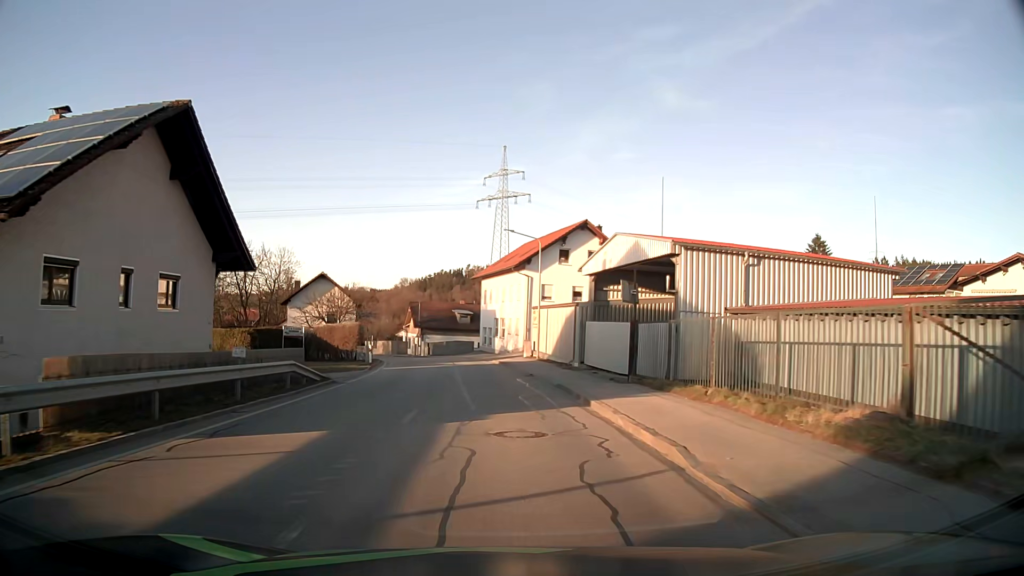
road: secondary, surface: asphalt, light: Day
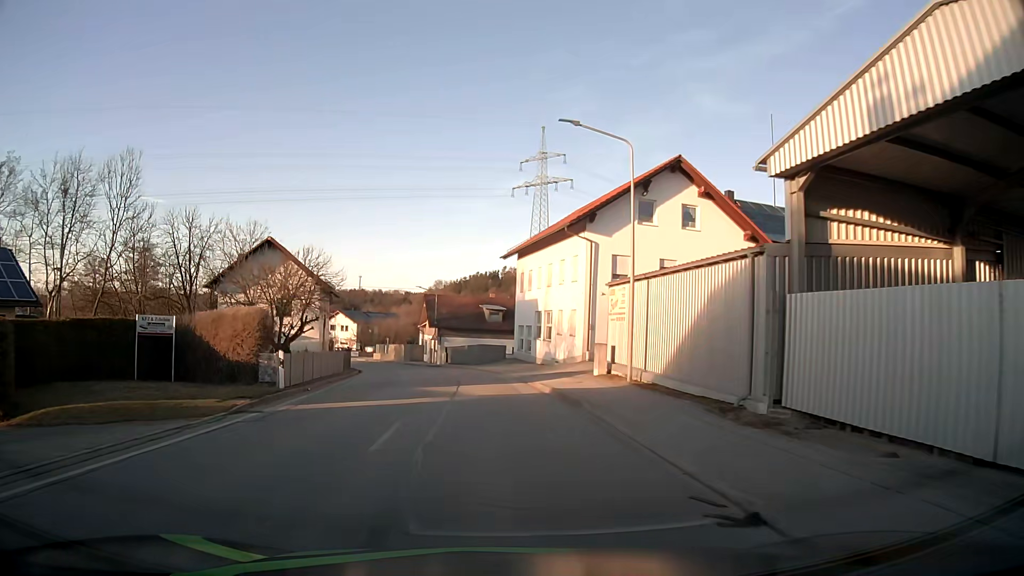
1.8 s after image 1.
(-0.4, +20.7) m; -3°
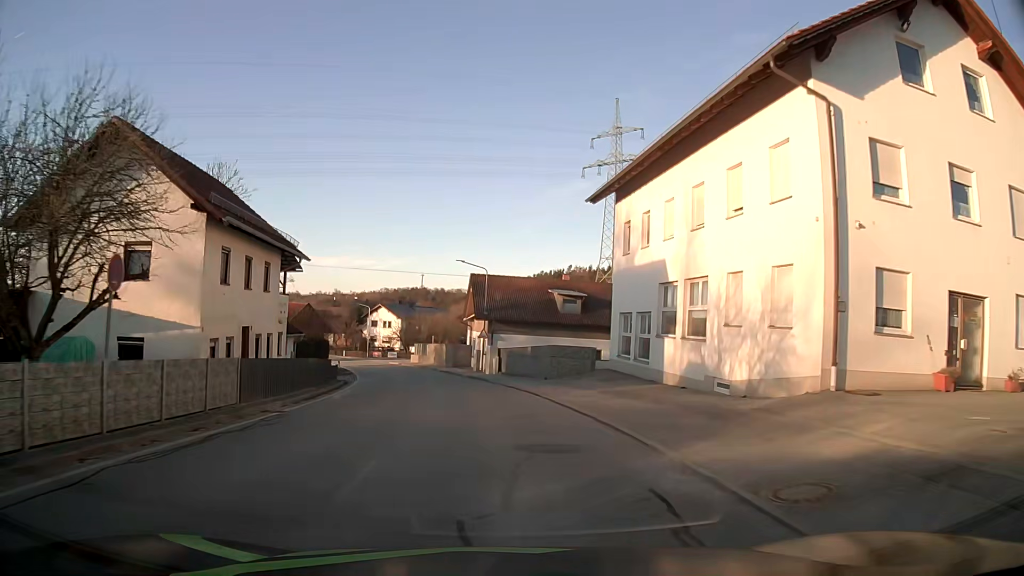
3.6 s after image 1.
(-0.9, +21.0) m; -5°
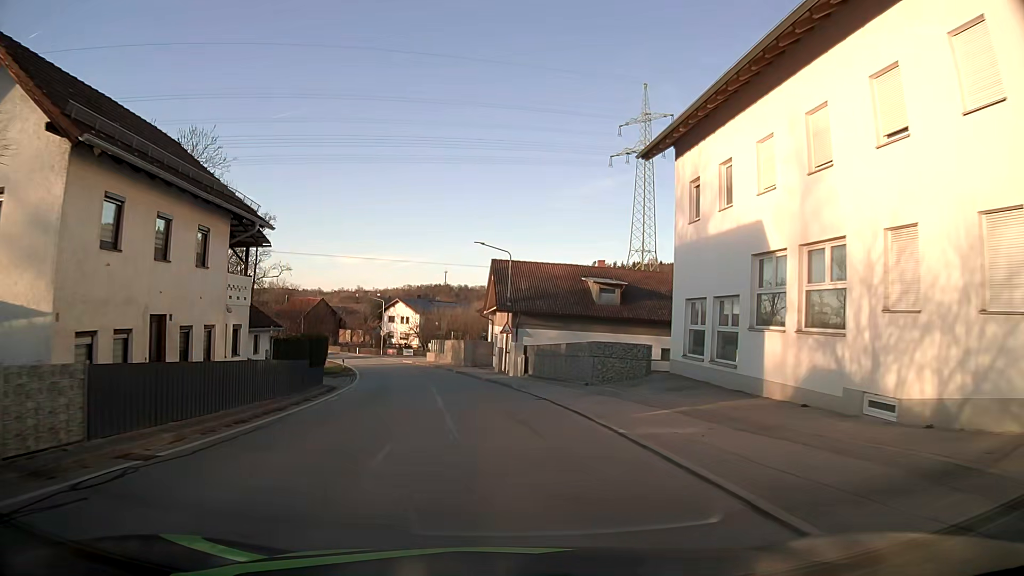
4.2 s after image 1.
(-0.1, +7.0) m; -1°
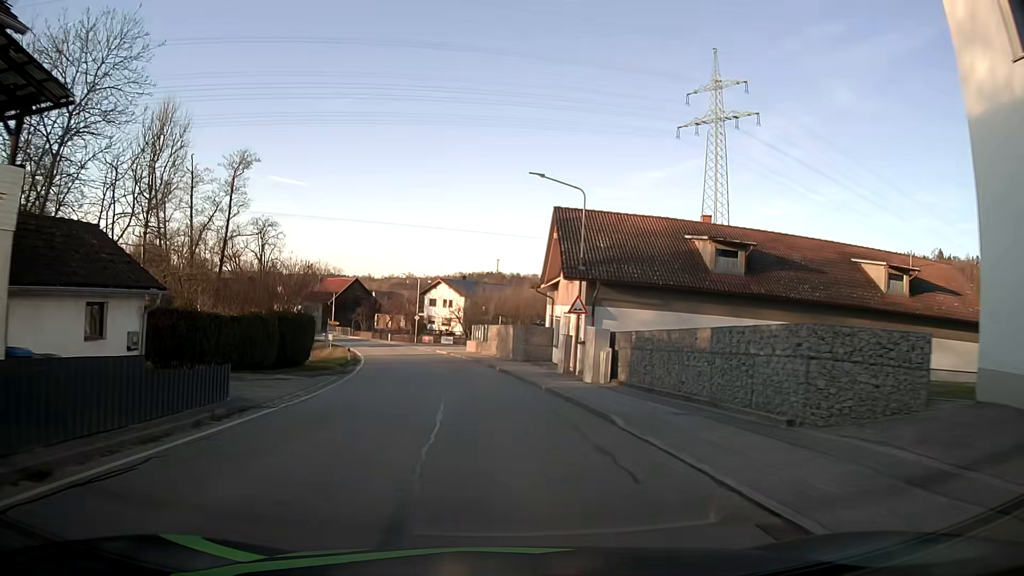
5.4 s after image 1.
(-0.7, +14.1) m; -5°
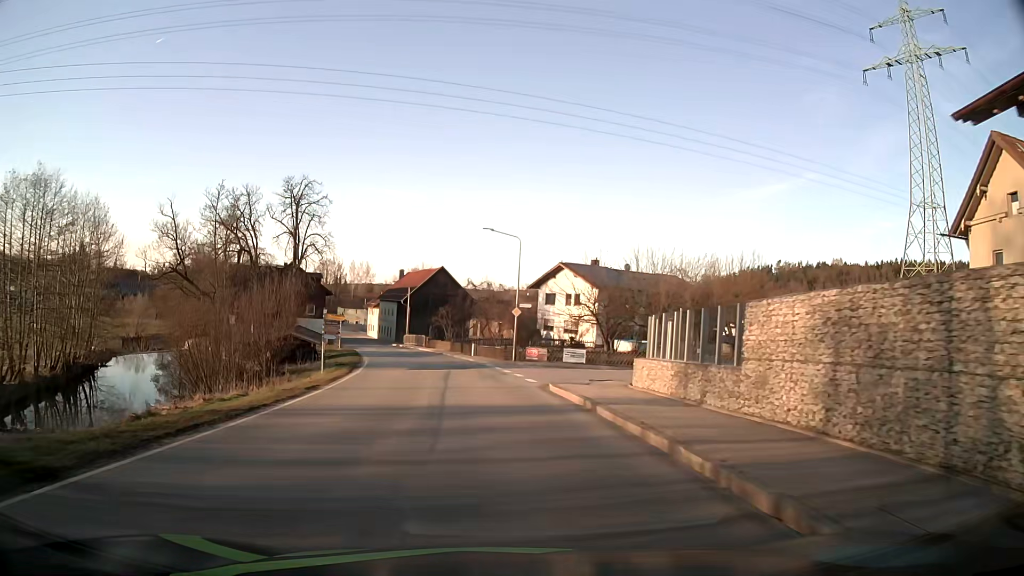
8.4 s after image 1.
(-3.1, +35.2) m; -10°
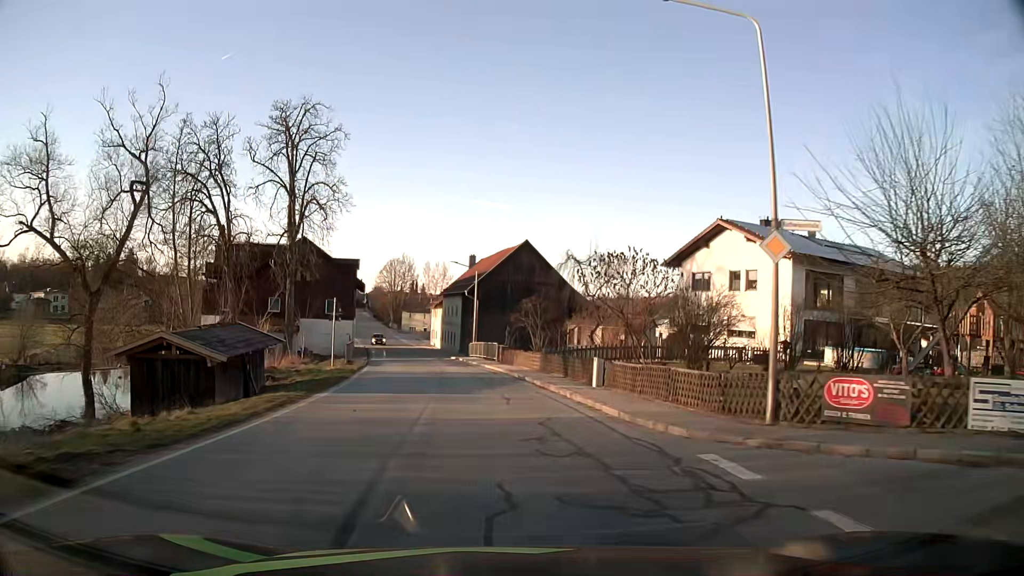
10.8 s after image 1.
(-2.2, +28.1) m; -8°
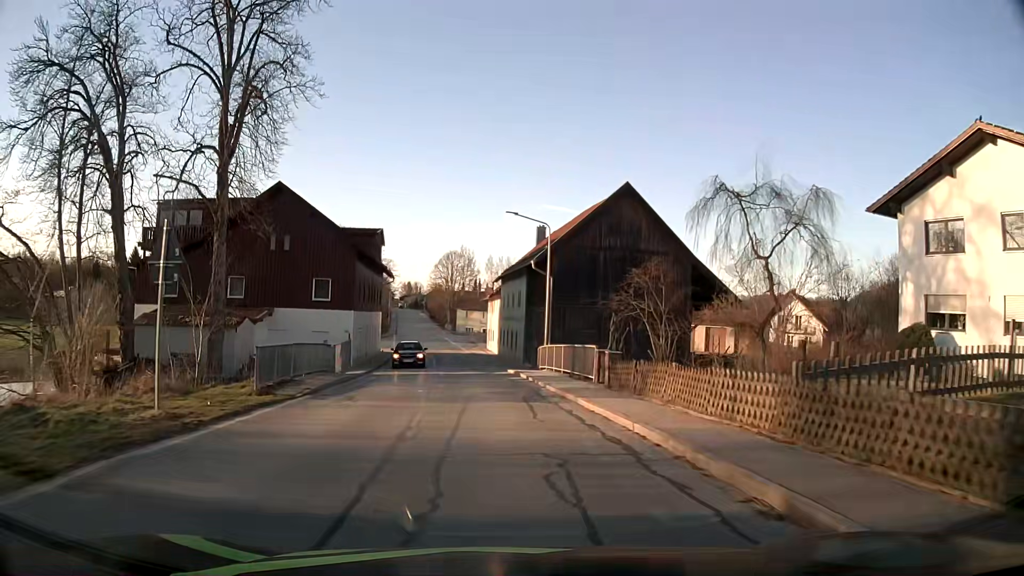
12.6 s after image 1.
(-0.9, +21.5) m; -5°
(0, +10) (-1, +20) (-1, +30) (-3, +40) (-4, +50) (-5, +60) (-6, +70) (-7, +80) (-9, +89) (-11, +99) m
